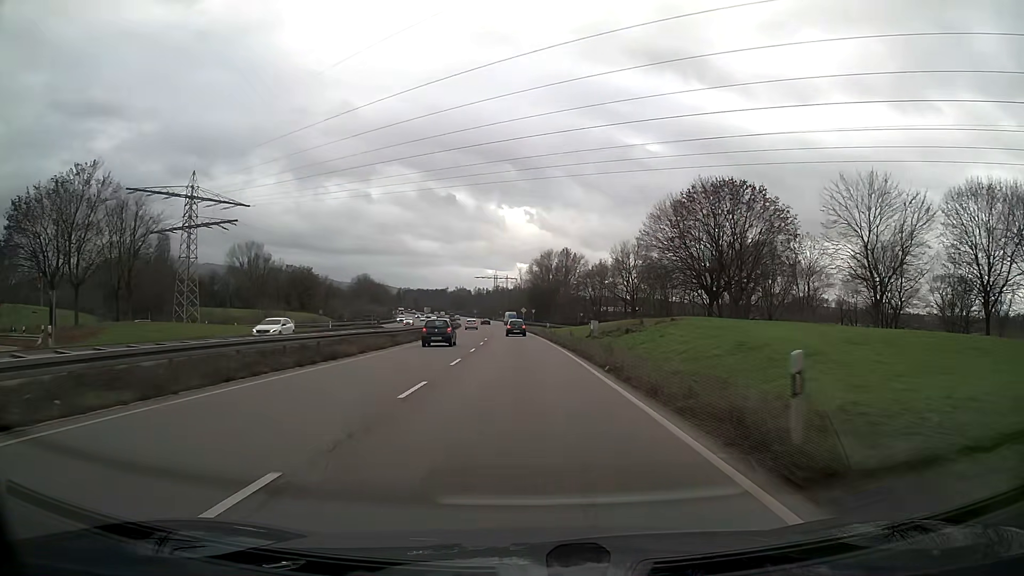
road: trunk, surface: asphalt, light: Day
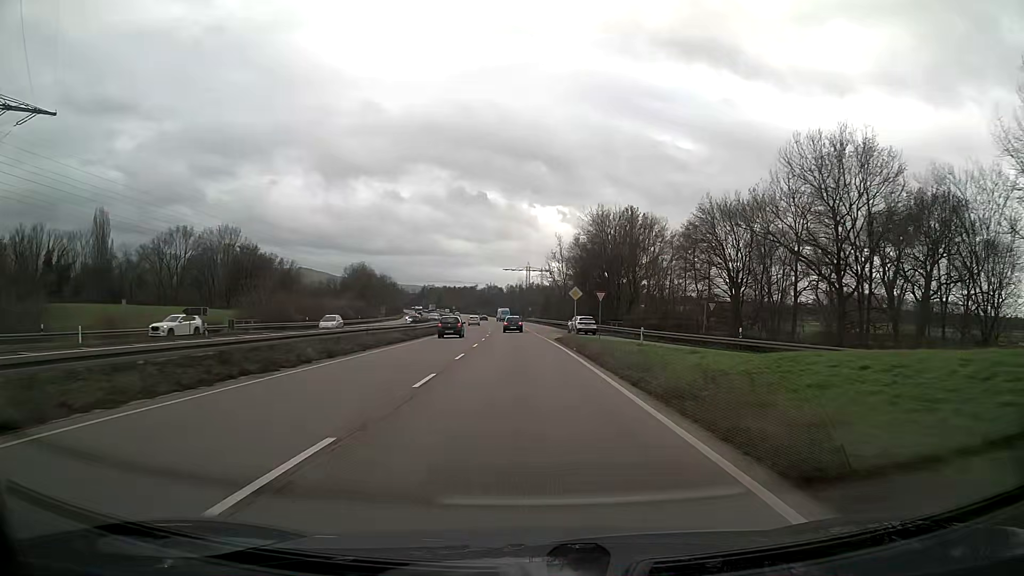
(-1.5, +61.9) m; -3°
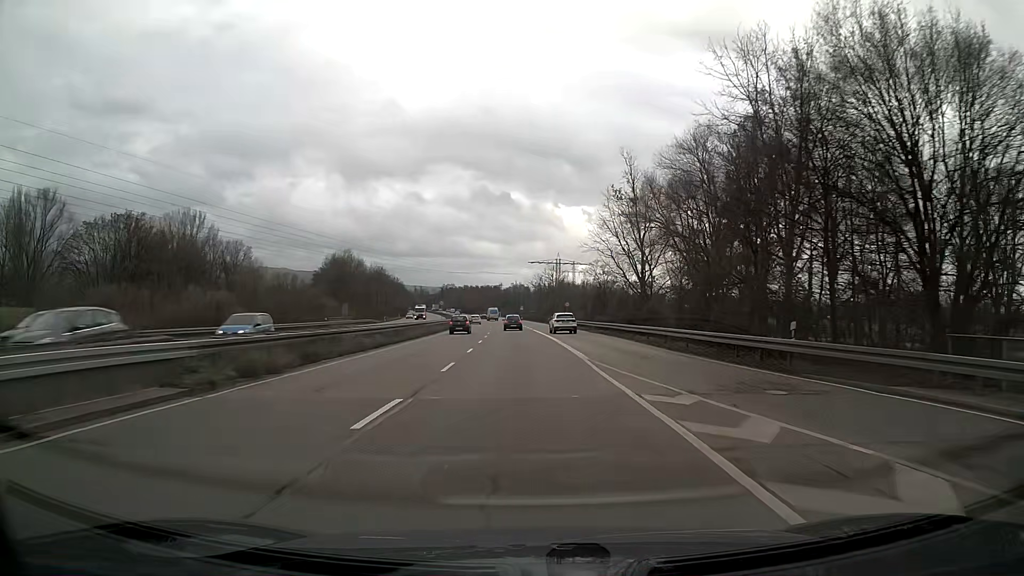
(-1.1, +50.6) m; -2°
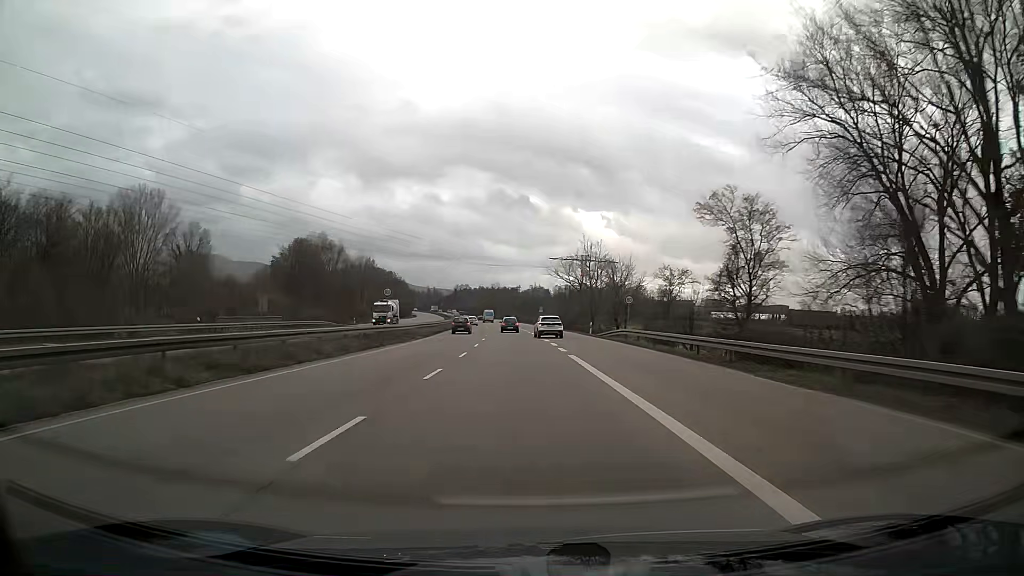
(-0.6, +38.1) m; -2°
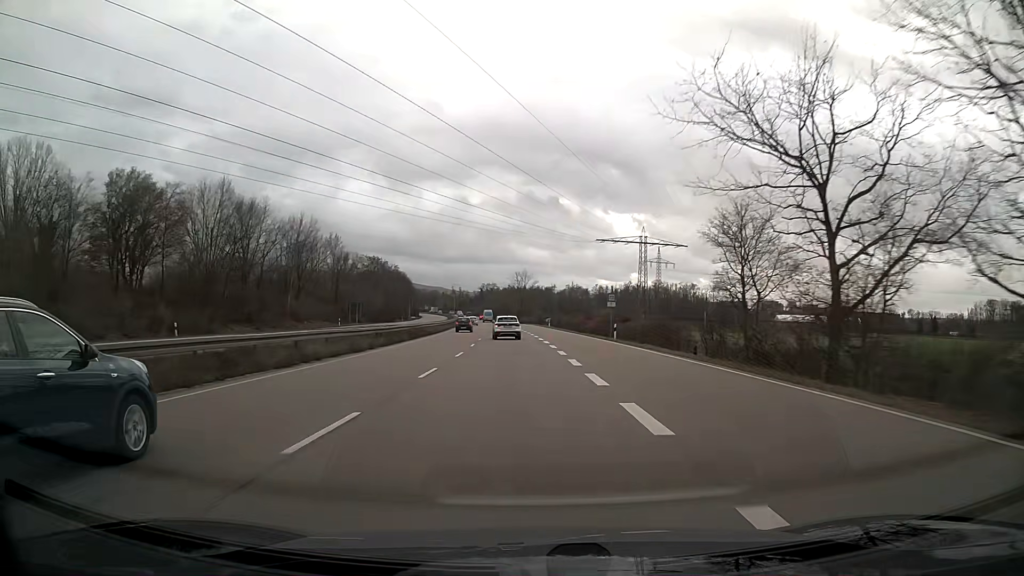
(-1.5, +62.9) m; -3°
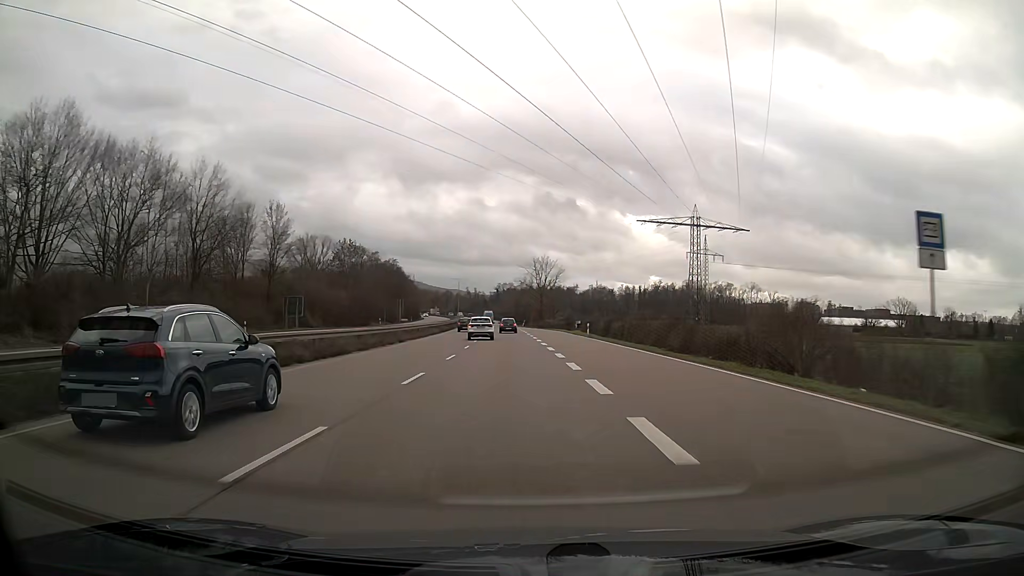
(-0.5, +37.5) m; -2°
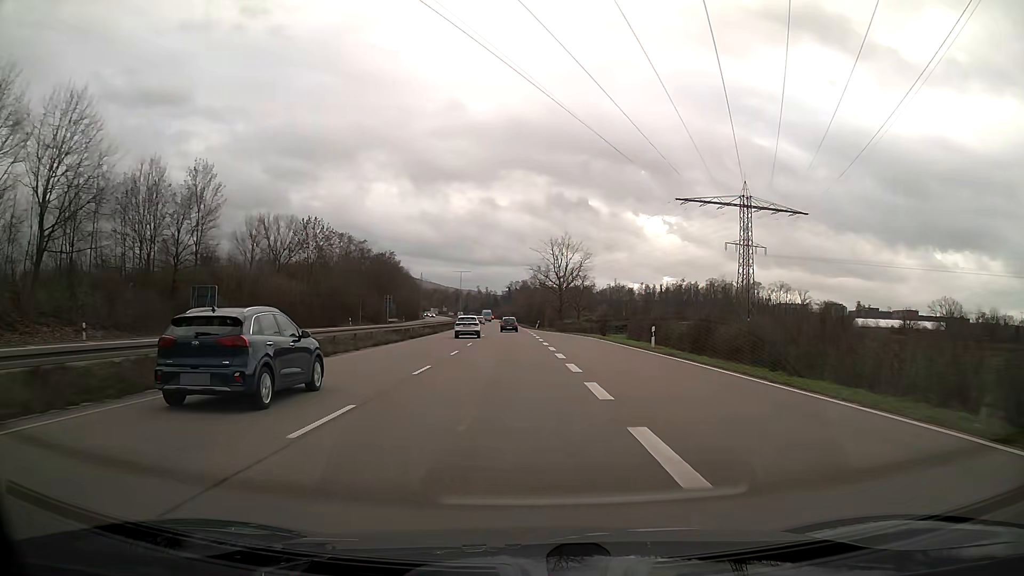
(-0.3, +25.0) m; -1°
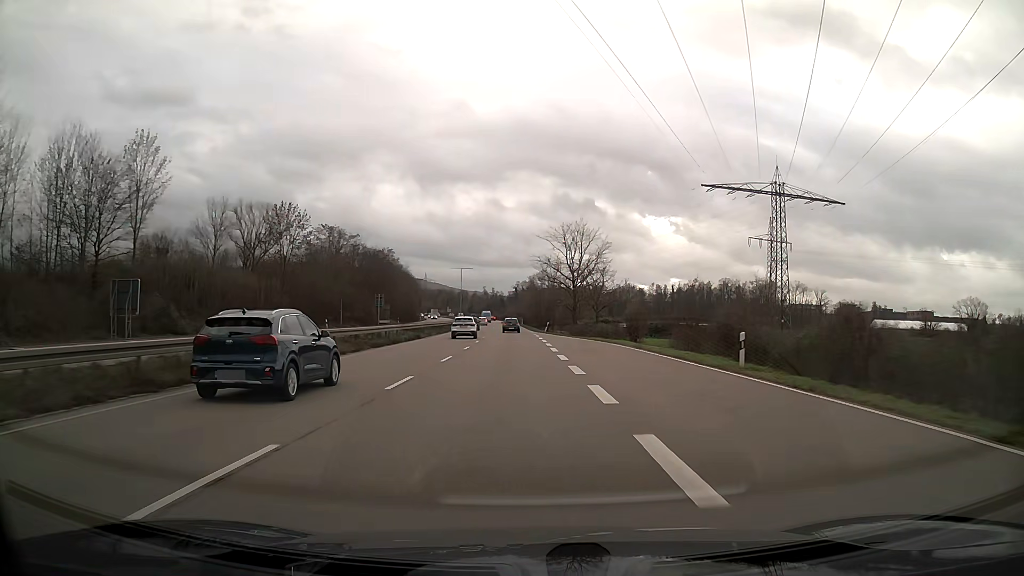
(-0.1, +12.5) m; -1°
